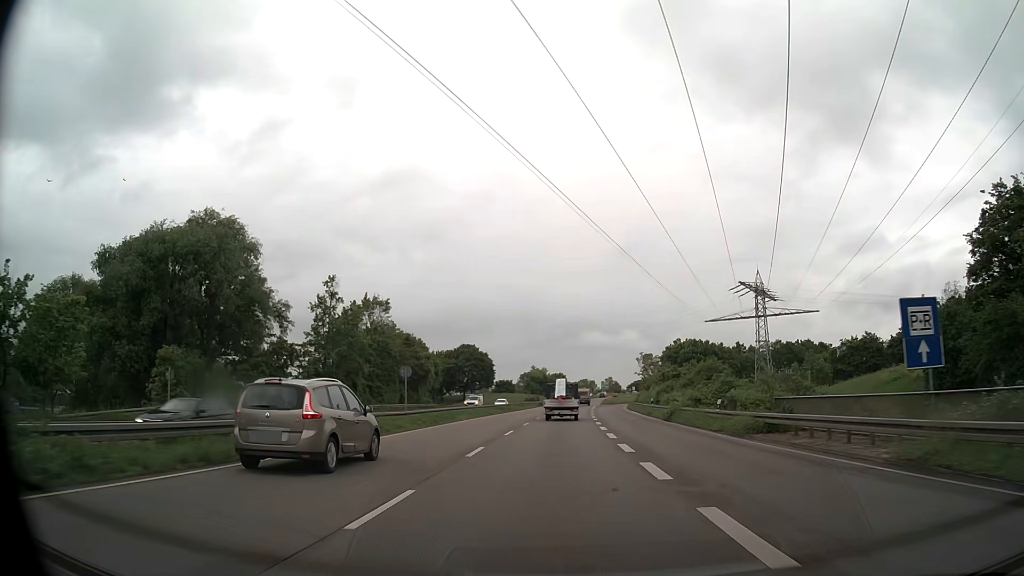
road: trunk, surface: asphalt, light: Day
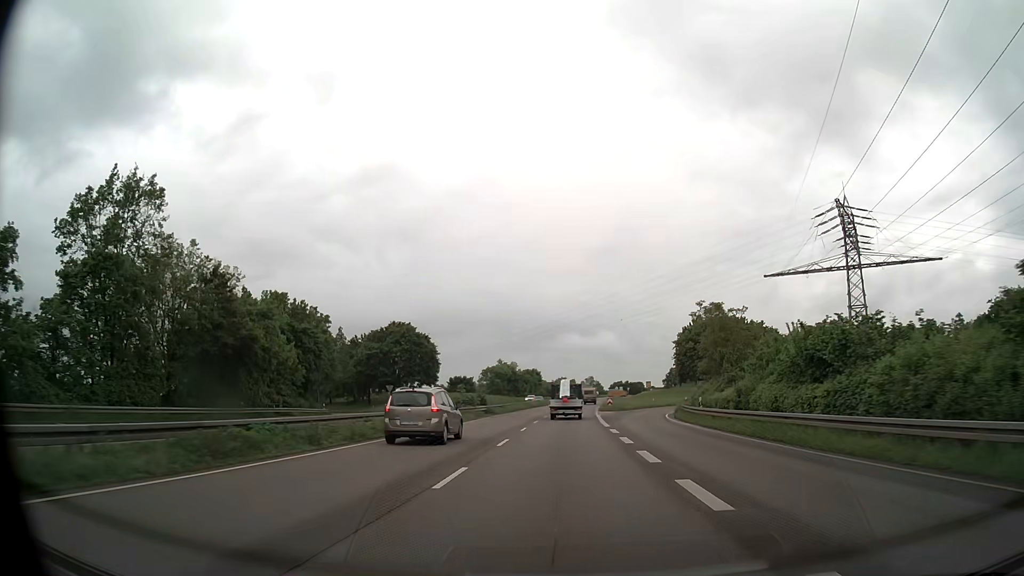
(+1.1, +51.8) m; +2°
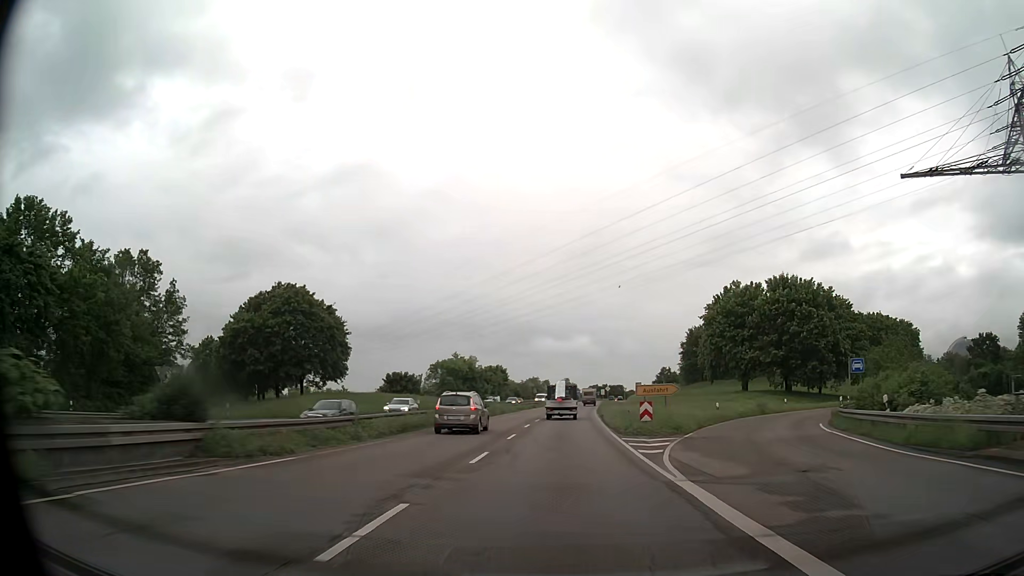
(+0.8, +41.3) m; +2°
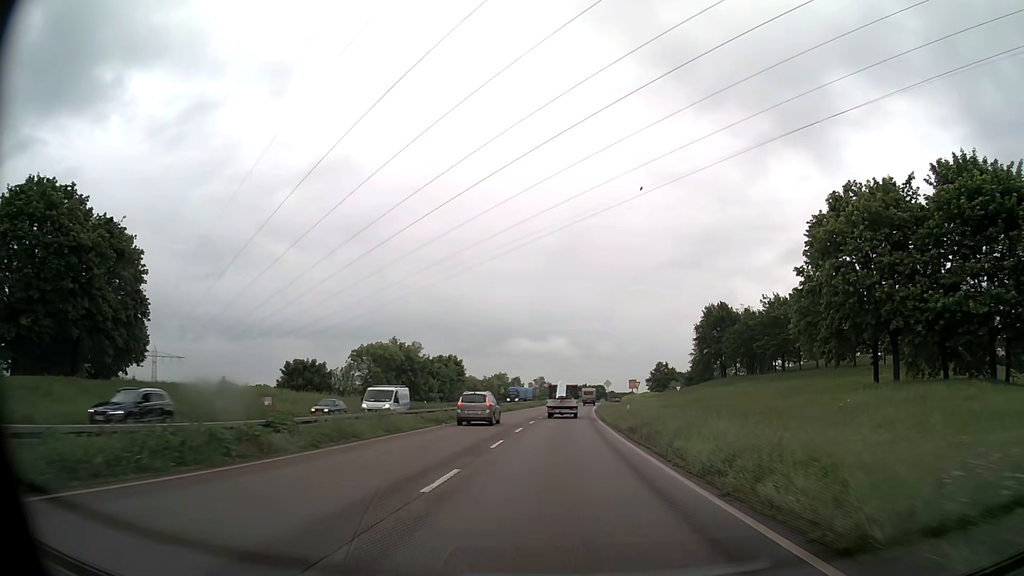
(+0.8, +41.1) m; +2°
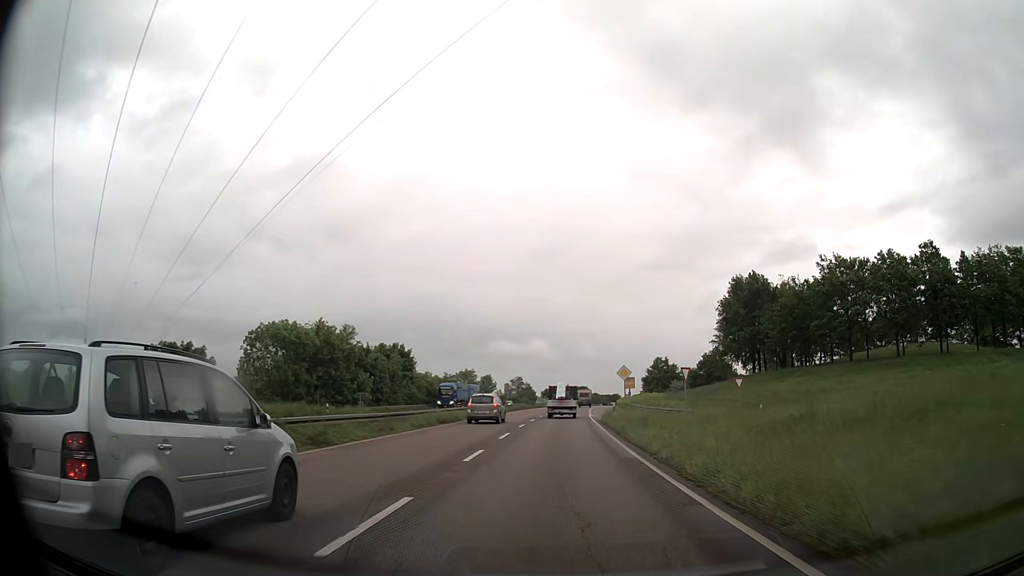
(+0.4, +30.6) m; +2°
(0, +10) (0, +20) (0, +30) (+1, +40) (+1, +50) (+1, +60) (+2, +70) (+2, +80) (+3, +90) (+4, +100) m
